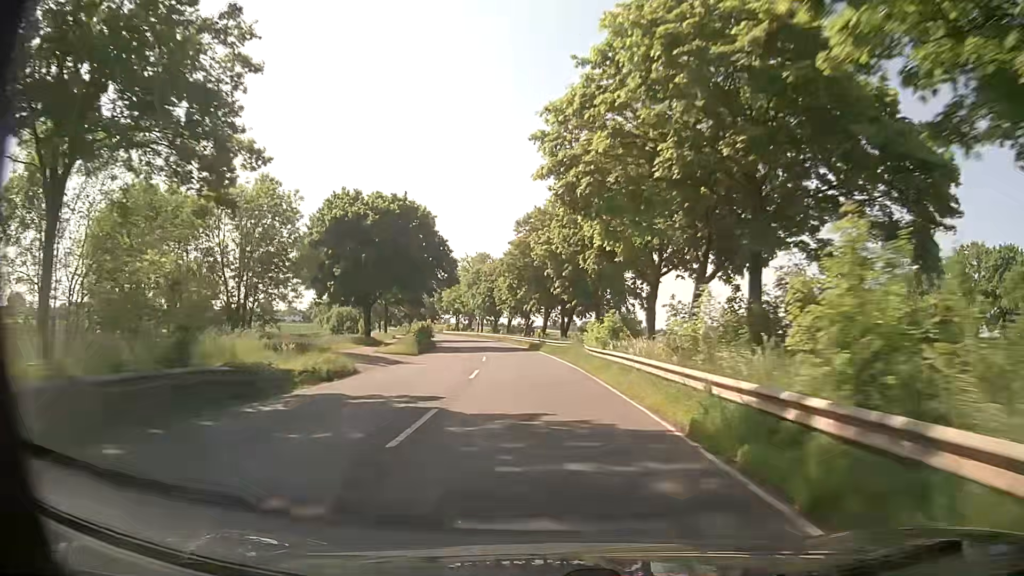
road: secondary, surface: asphalt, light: Day
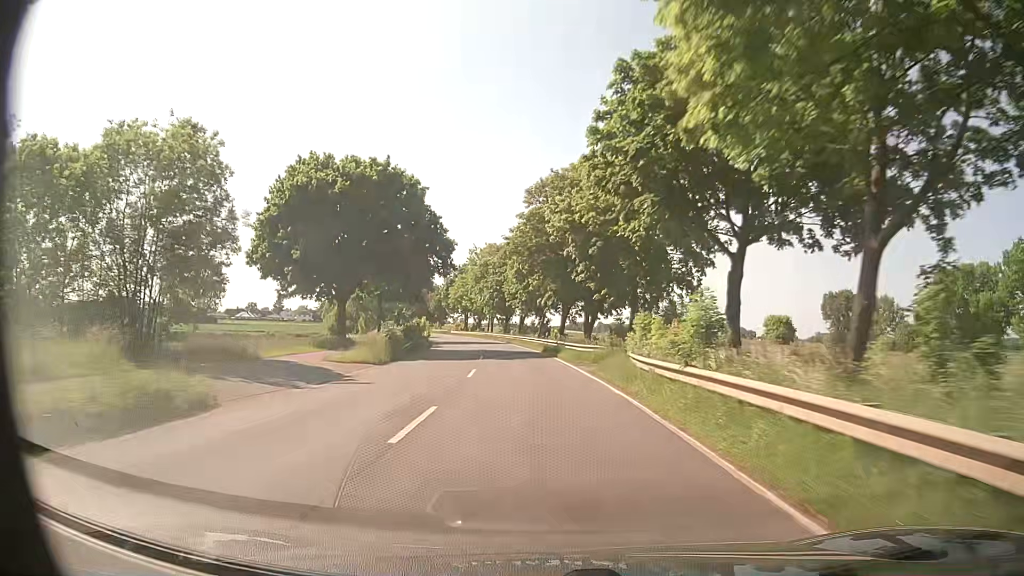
(-0.1, +12.0) m; -1°
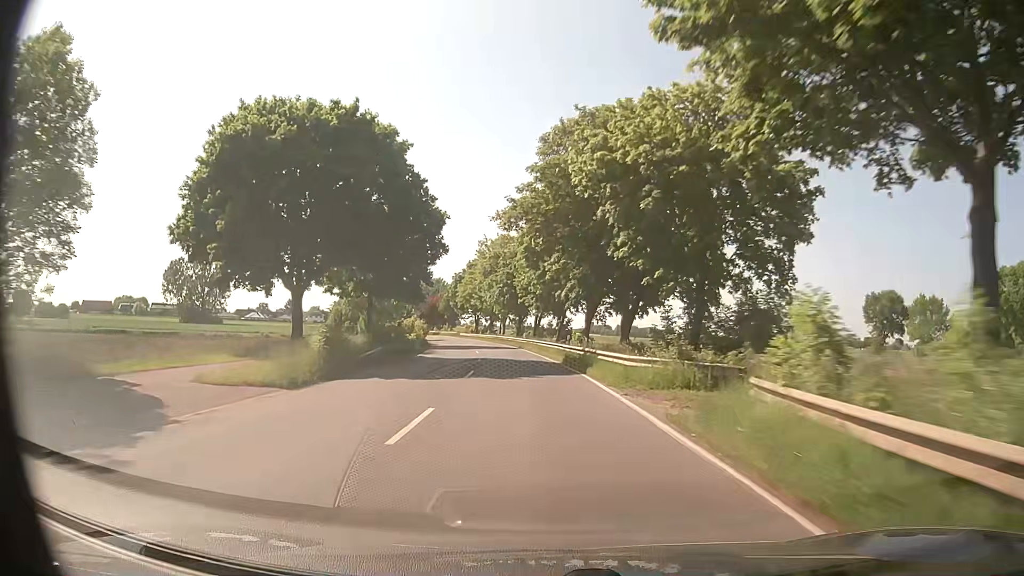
(-0.2, +12.1) m; -1°
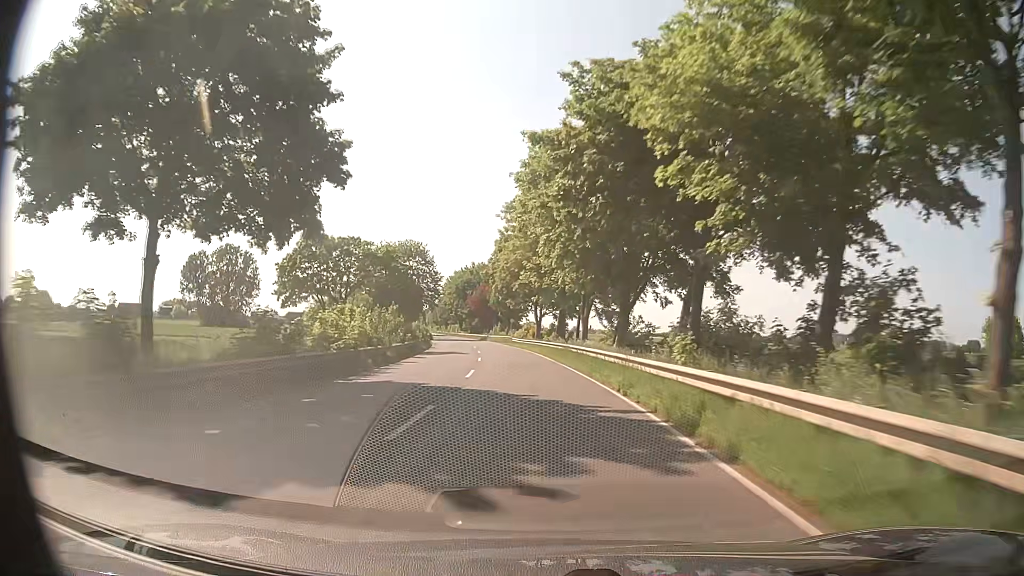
(-2.9, +47.9) m; -7°
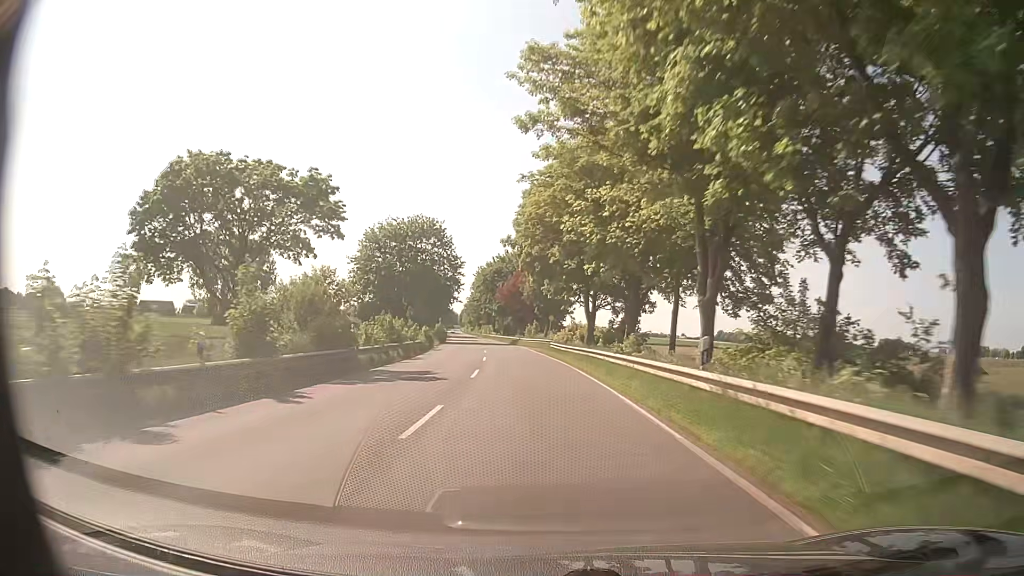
(-0.9, +24.1) m; -4°
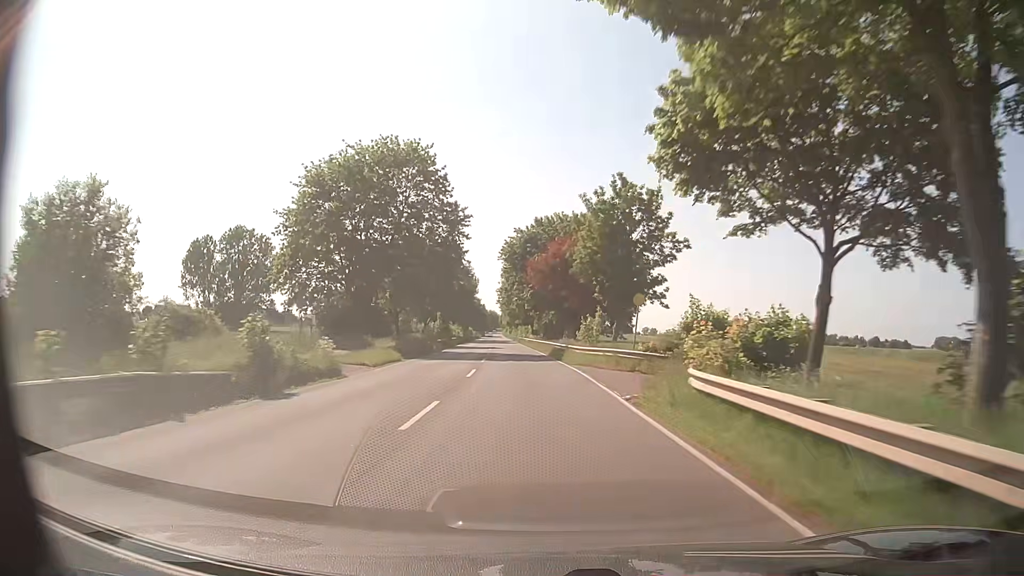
(-1.3, +36.7) m; -4°
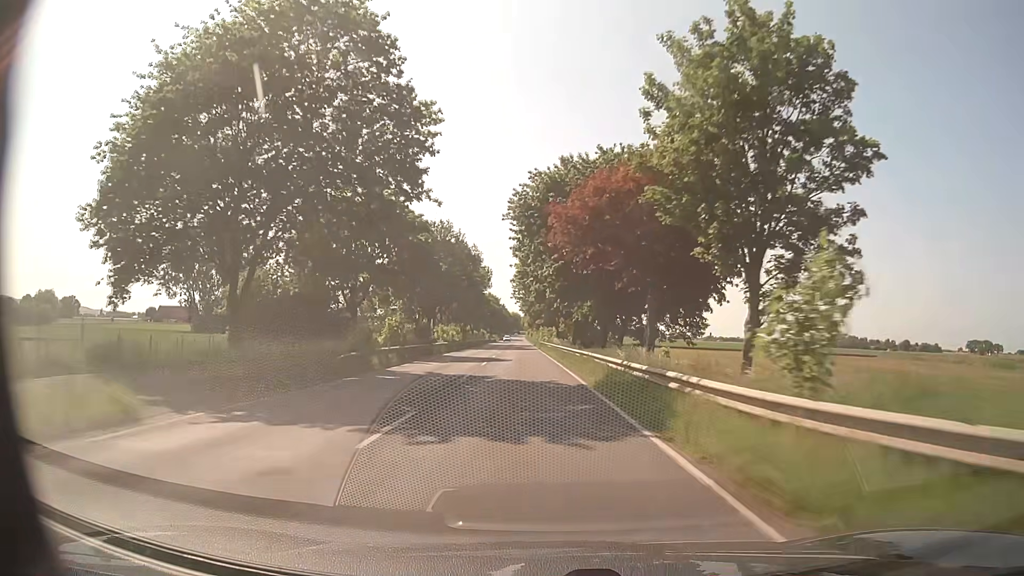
(-0.6, +24.8) m; -2°
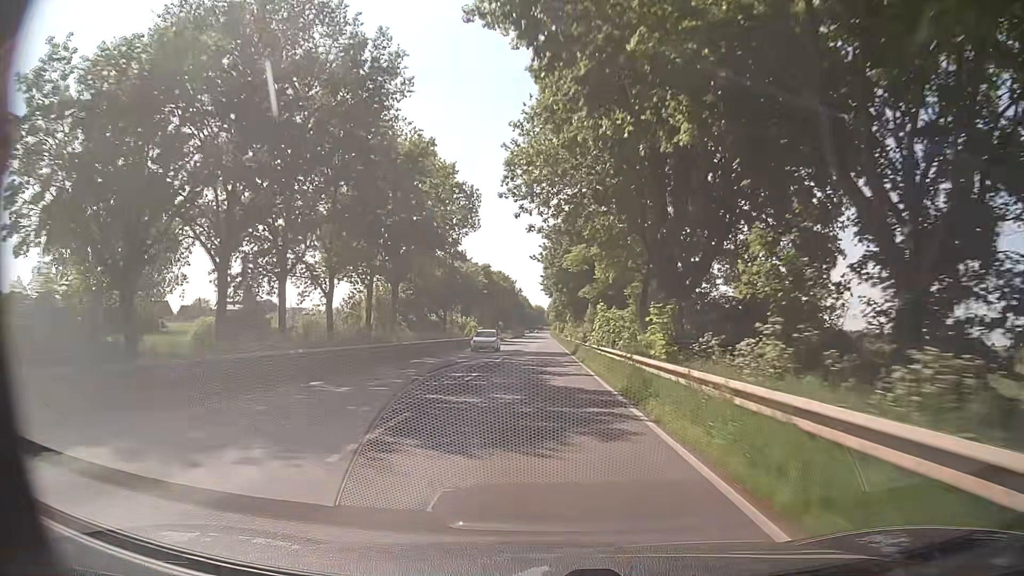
(-1.7, +61.6) m; -2°
(0, +10) (0, +20) (0, +30) (0, +40) (0, +50) (0, +60) (+1, +70) (+1, +80) (+1, +90) (+1, +100) m
